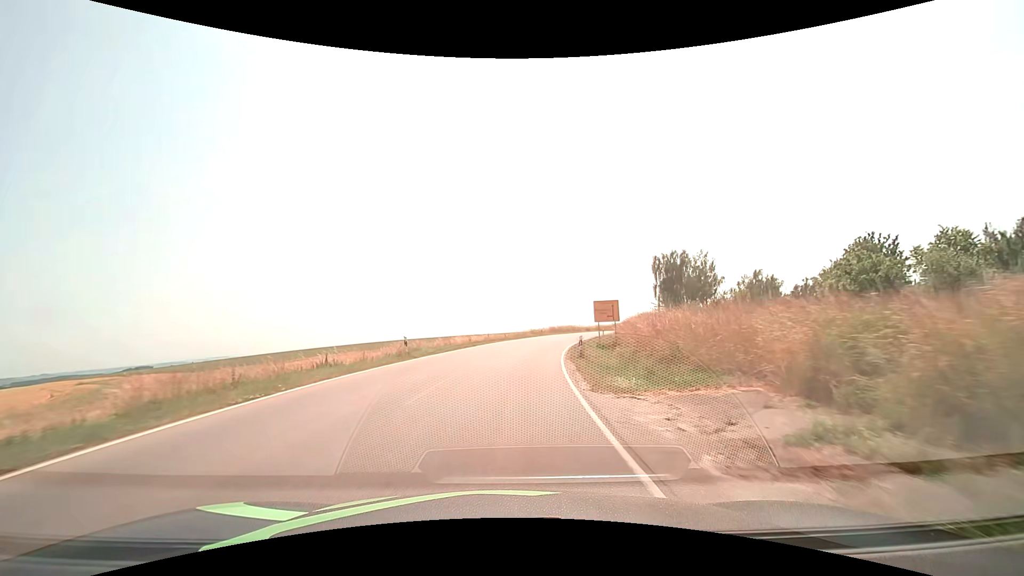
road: tertiary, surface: asphalt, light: Day
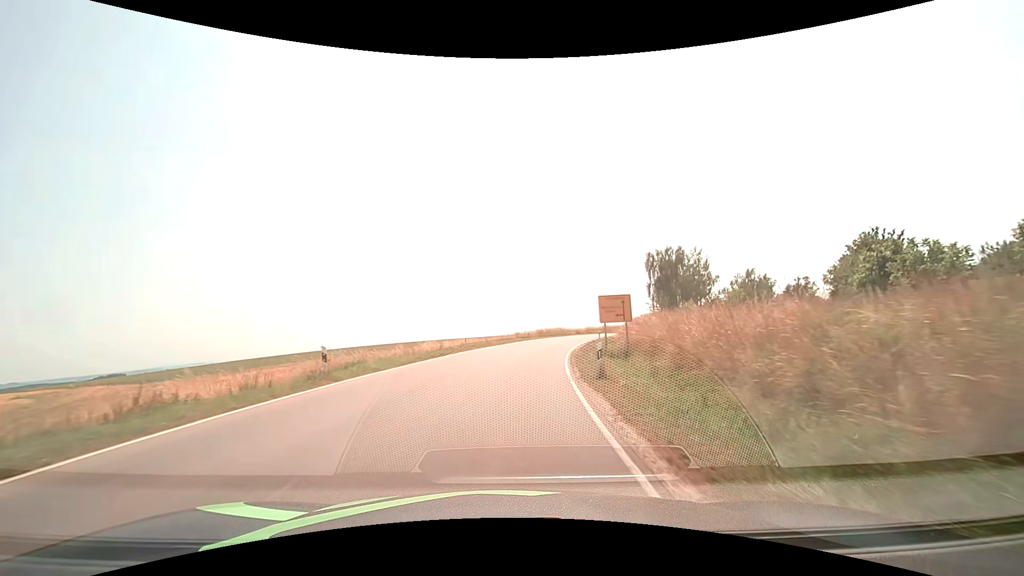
(+0.1, +8.1) m; +2°
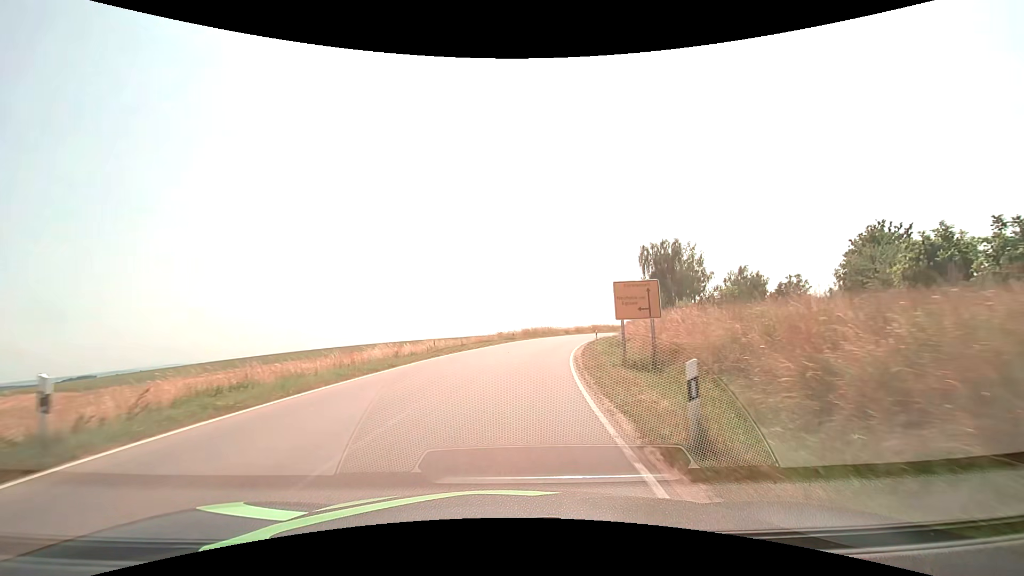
(+0.1, +8.1) m; +2°
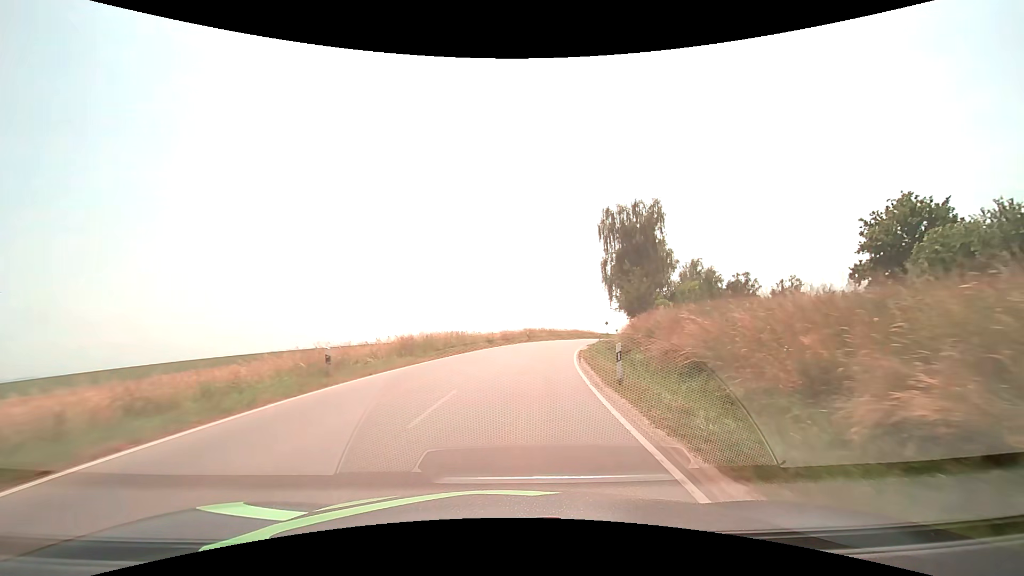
(+2.7, +32.8) m; +10°
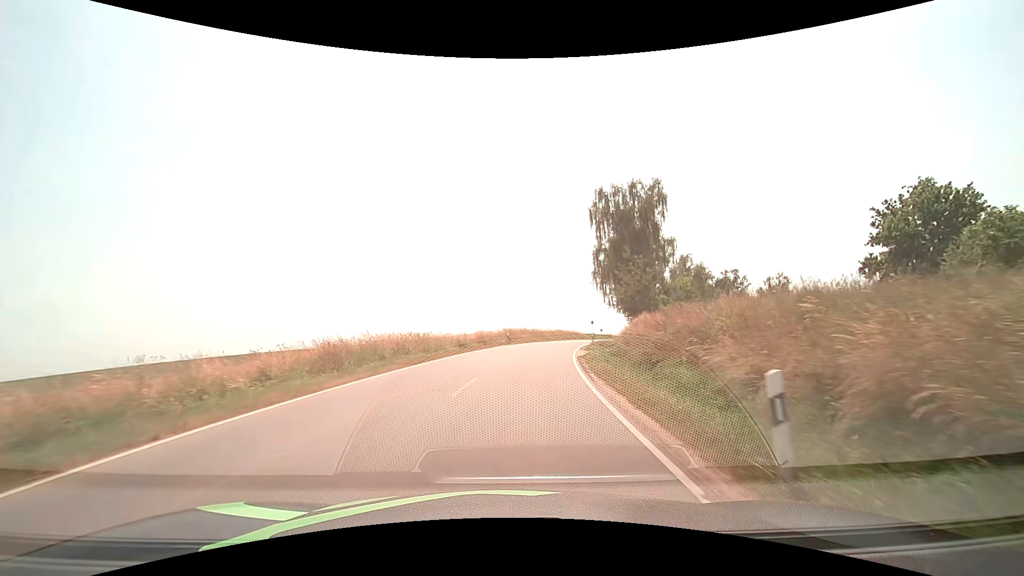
(+0.2, +8.4) m; +2°
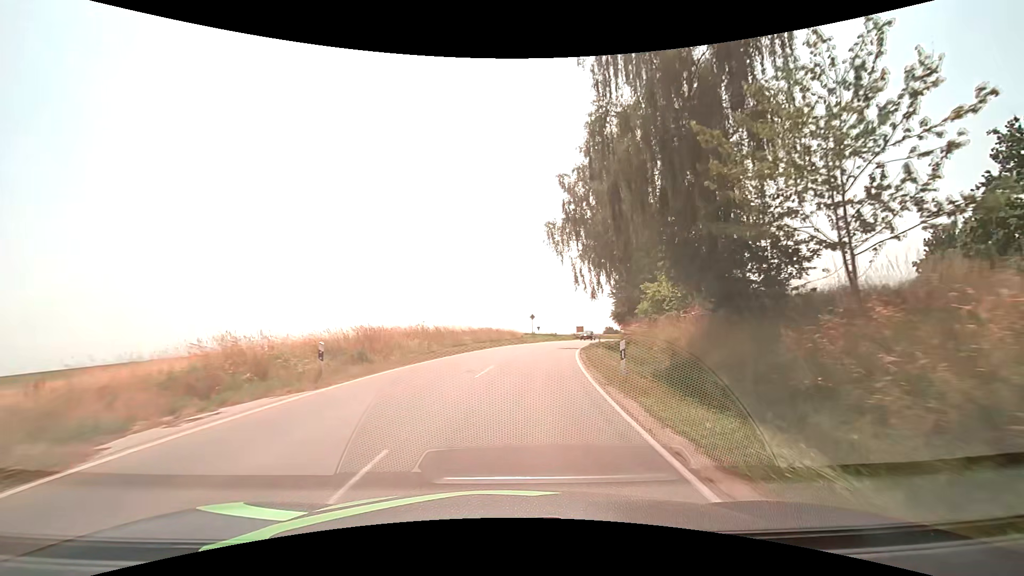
(+2.5, +32.0) m; +9°
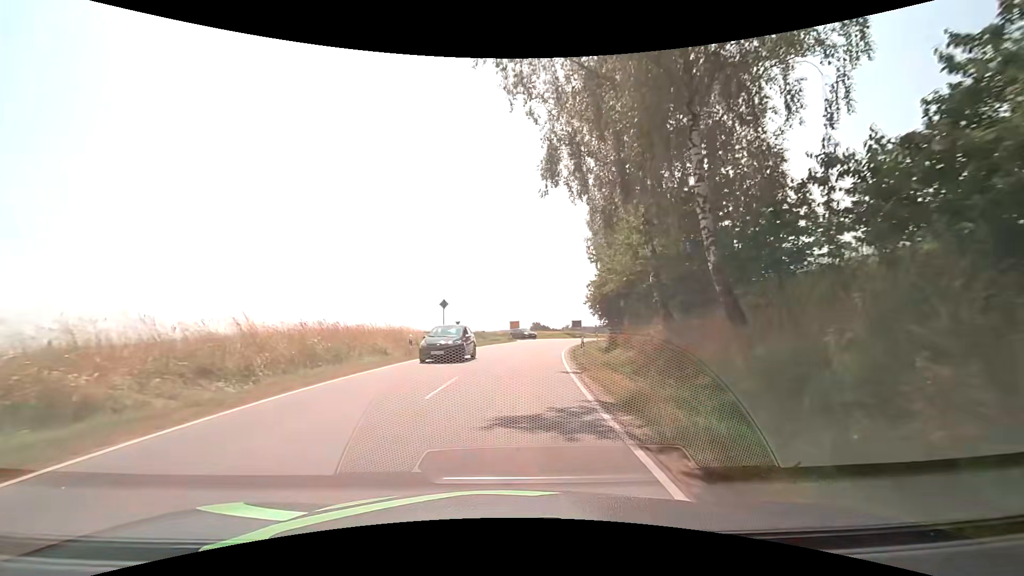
(+2.2, +27.5) m; +9°
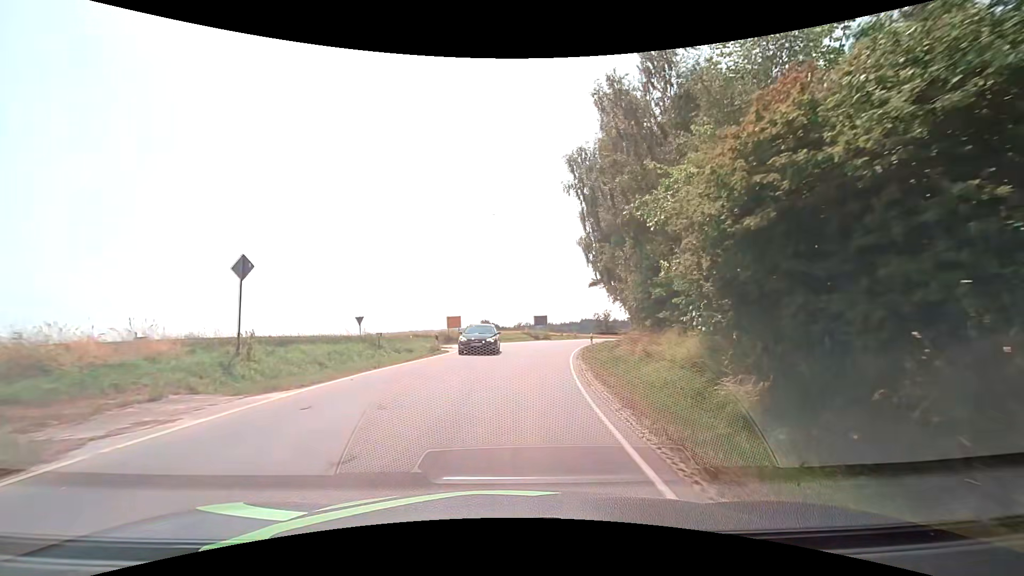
(+1.1, +23.6) m; +7°
(0, +10) (+1, +20) (+2, +30) (+2, +40) (-3, +48) (-13, +51) (-22, +54) (-31, +58) (-40, +63) (-48, +69) m
